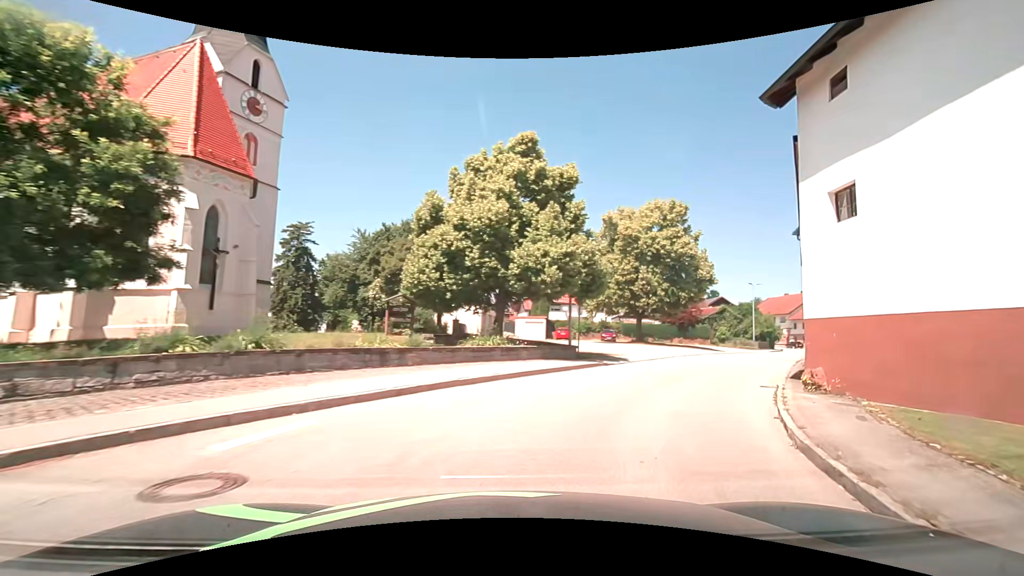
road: tertiary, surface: asphalt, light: Day
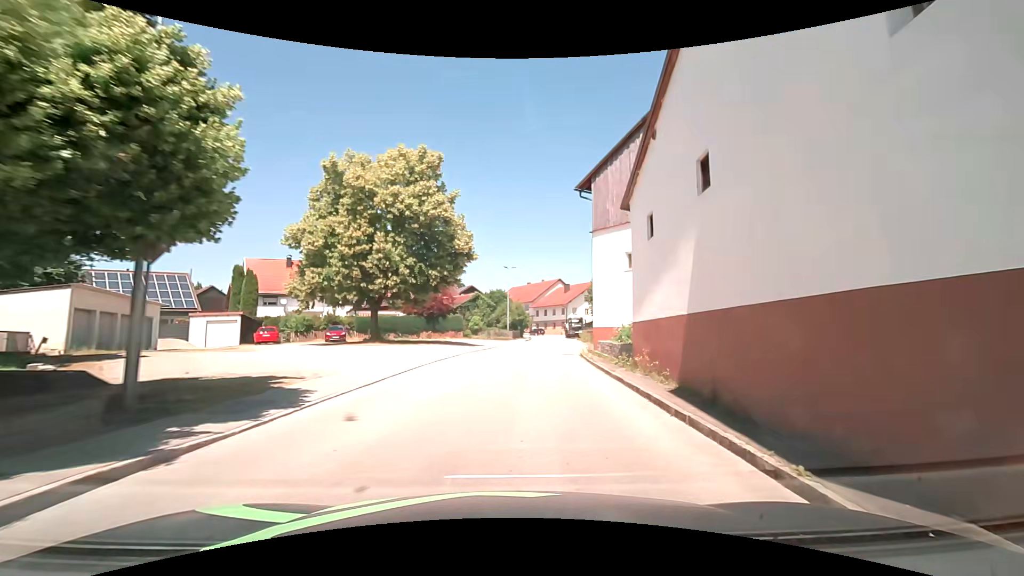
(+3.7, +13.2) m; +28°
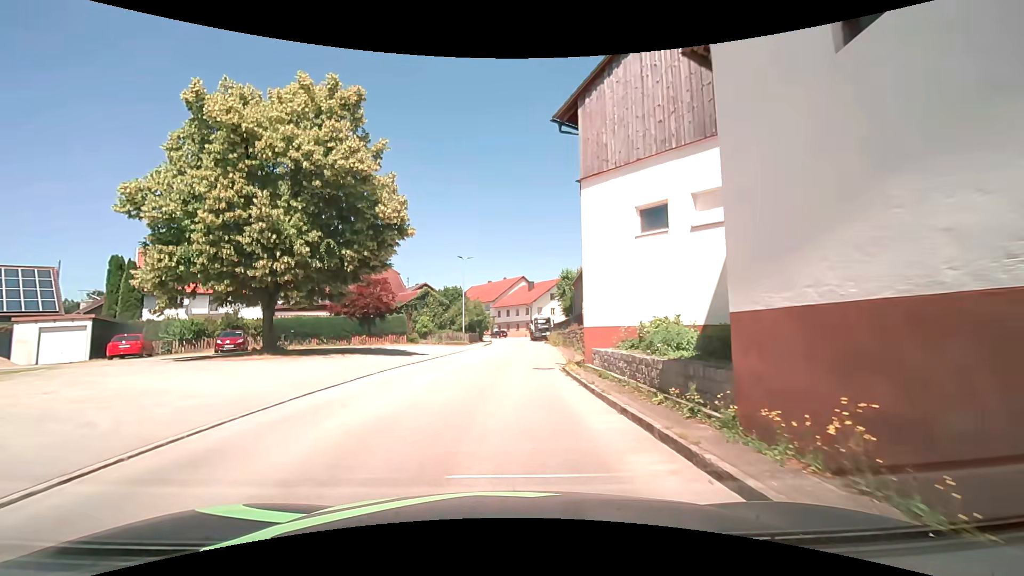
(+0.7, +9.3) m; +7°
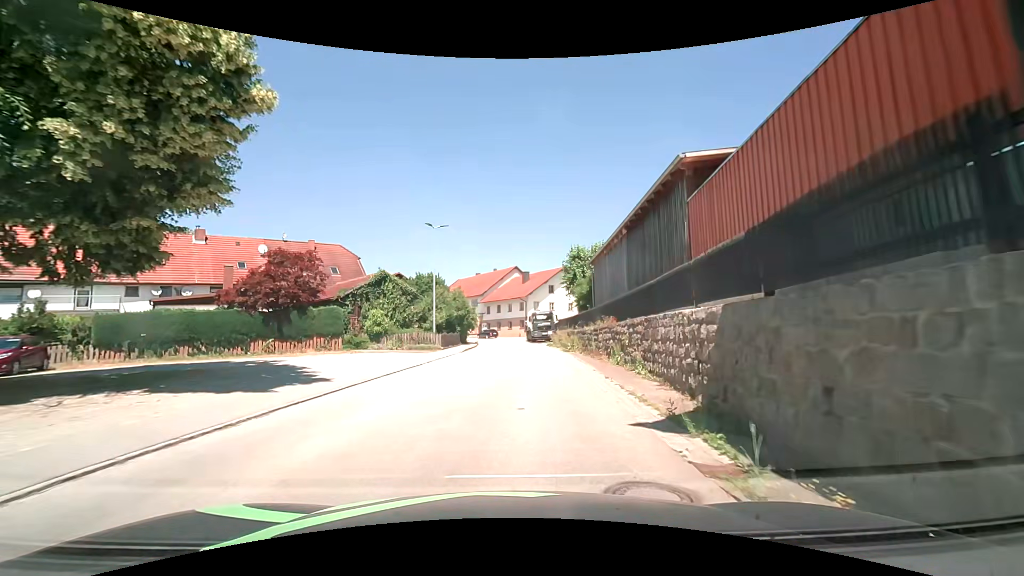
(-0.2, +14.5) m; 0°
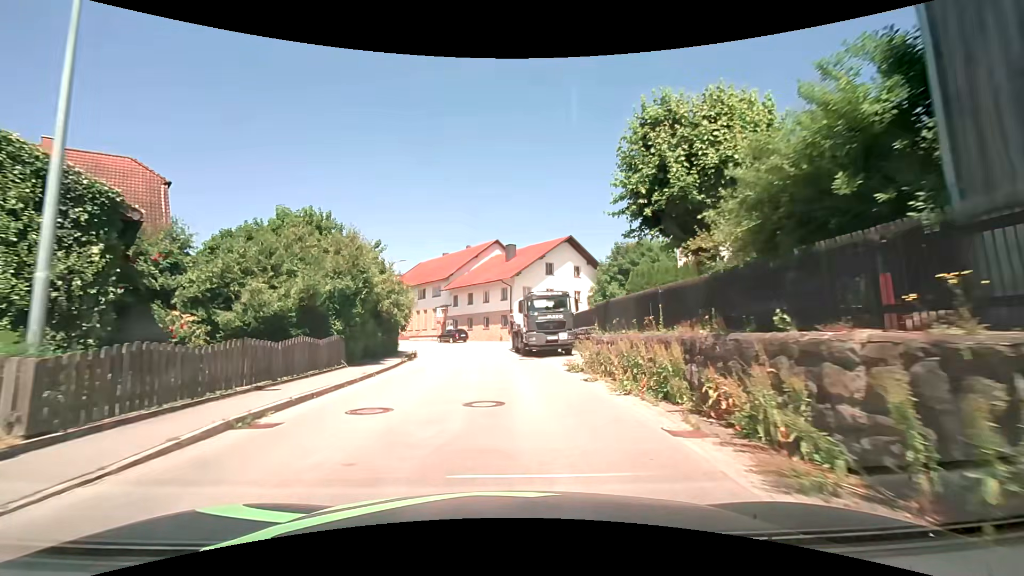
(+1.0, +26.8) m; +3°
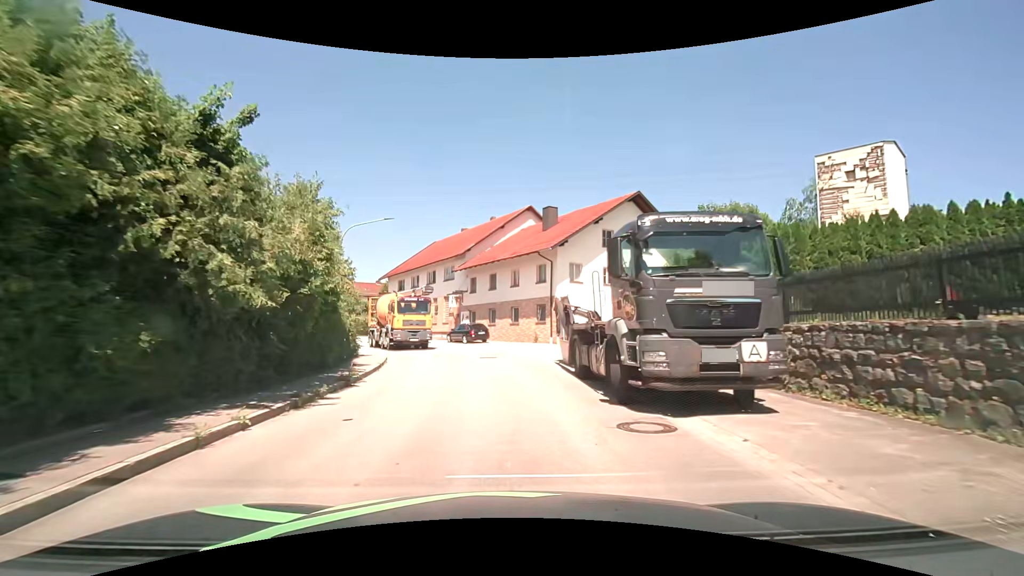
(-0.5, +15.8) m; -3°
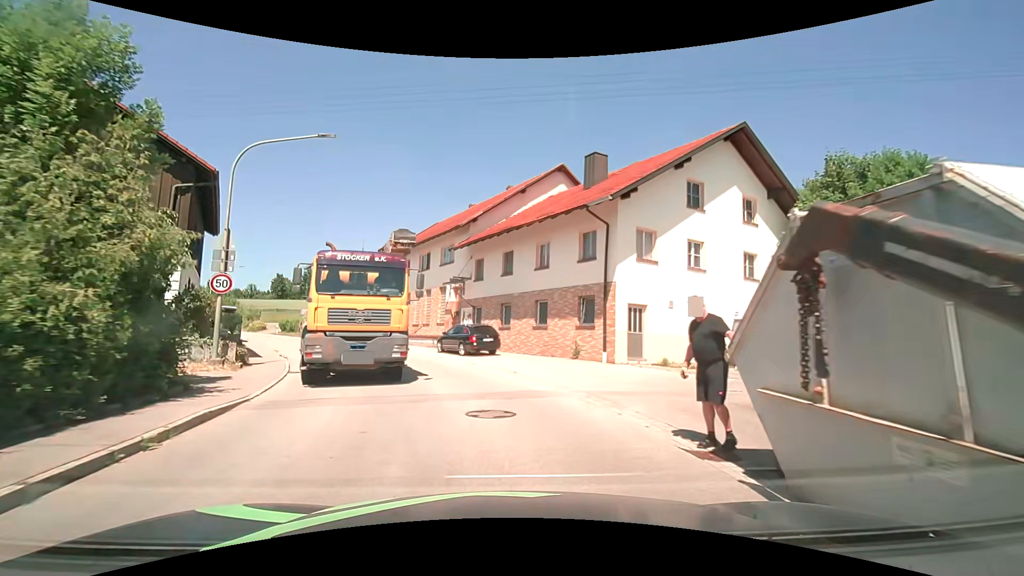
(-0.3, +13.1) m; -2°
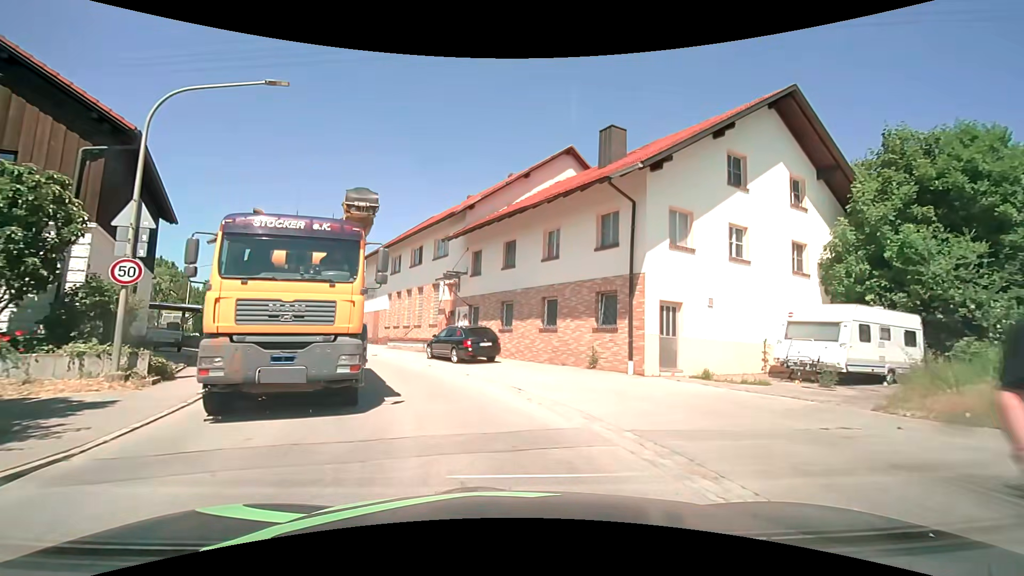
(0.0, +3.8) m; 0°
(0, +10) (-4, +19) (-8, +28) (-13, +37) (-19, +45) (-25, +53) (-32, +61) (-38, +68) (-45, +75) (-52, +83) m
